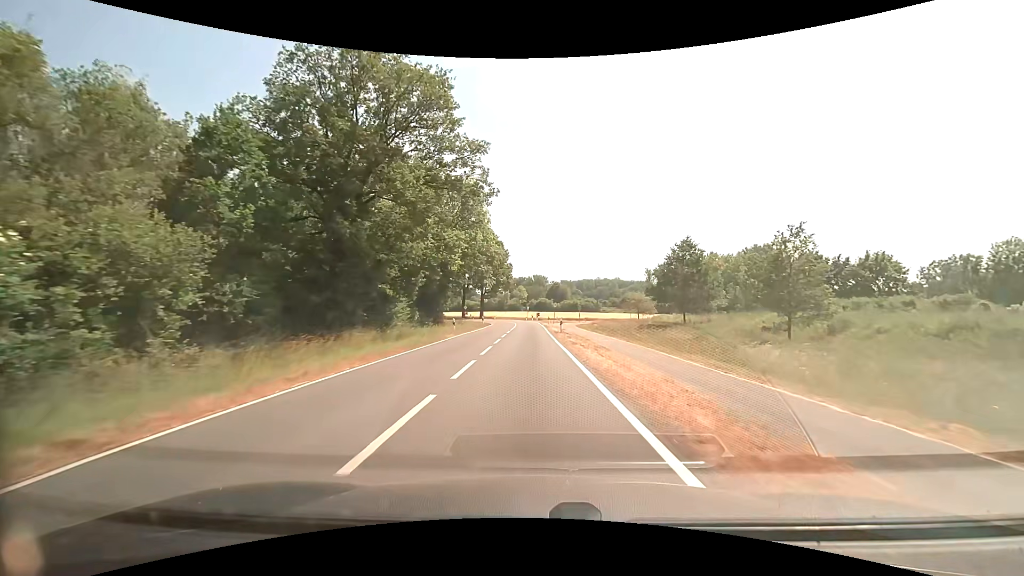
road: tertiary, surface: asphalt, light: Day
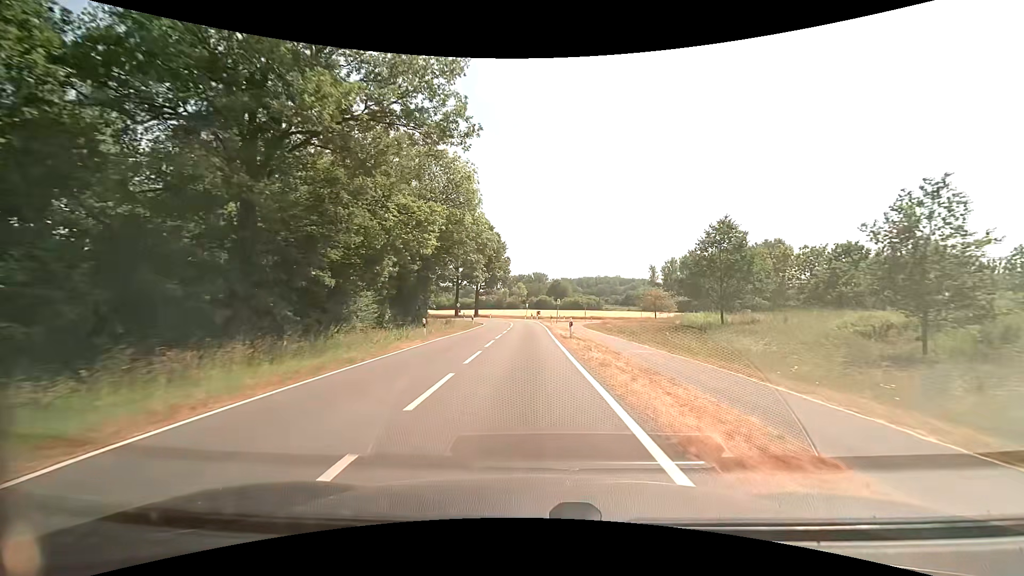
(0.0, +9.4) m; 0°
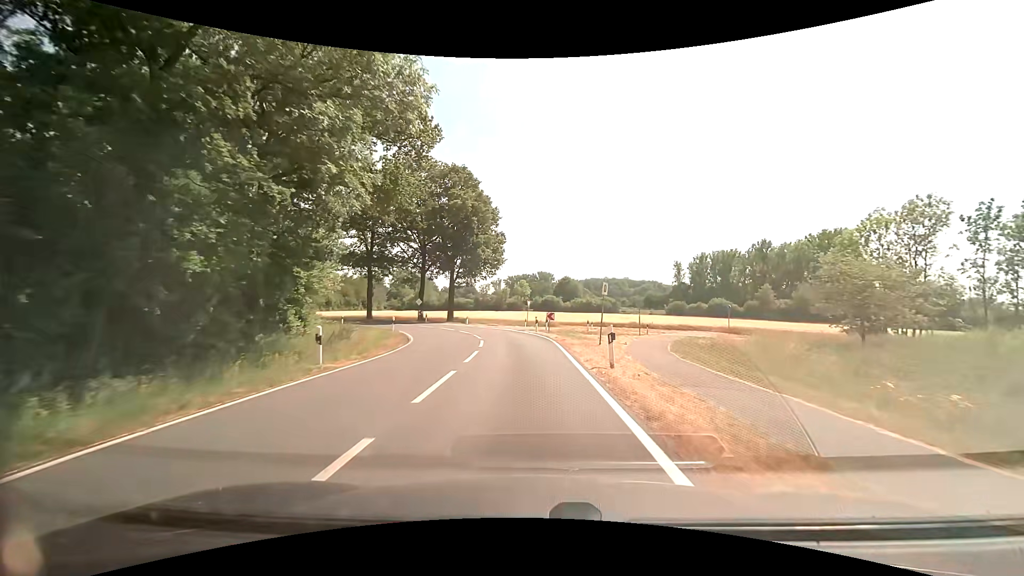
(-0.2, +35.2) m; -1°
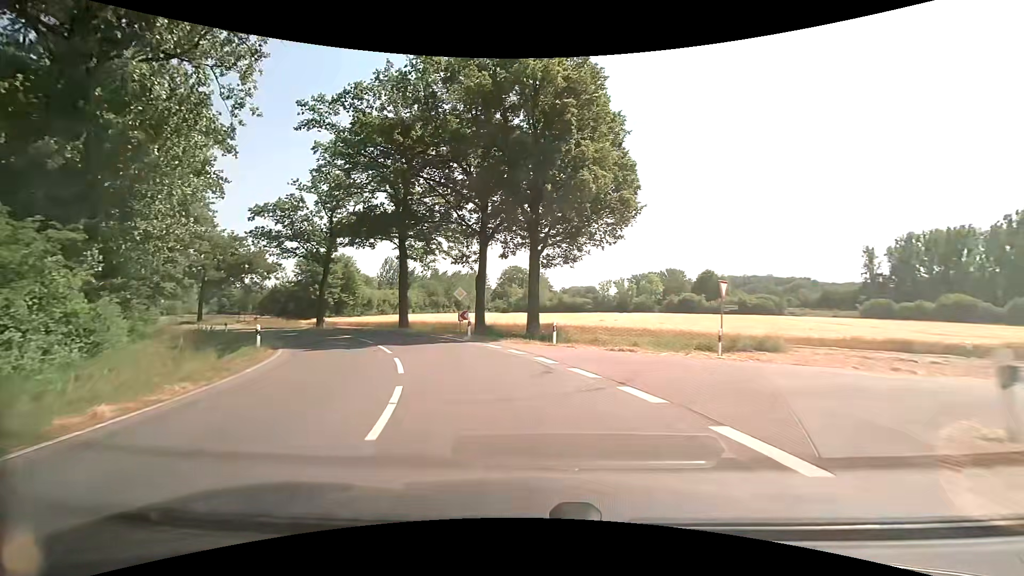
(-2.1, +32.1) m; -13°
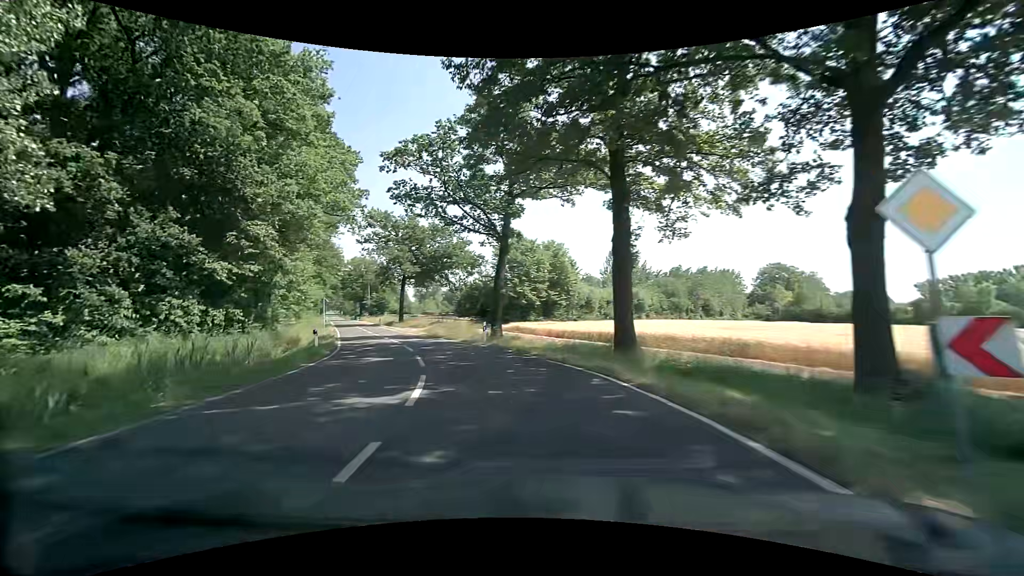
(-4.4, +22.1) m; -25°
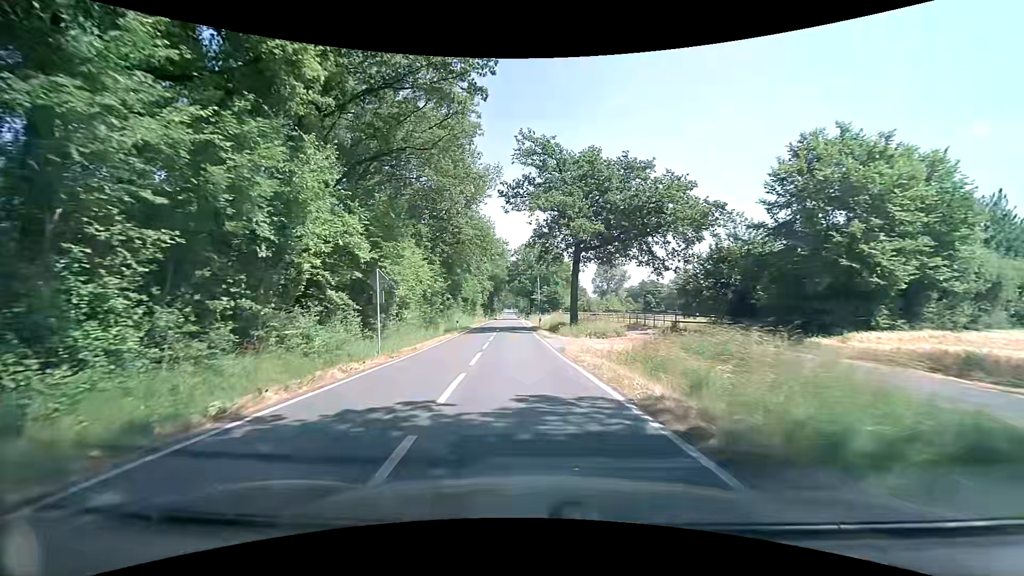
(-7.2, +29.4) m; -21°
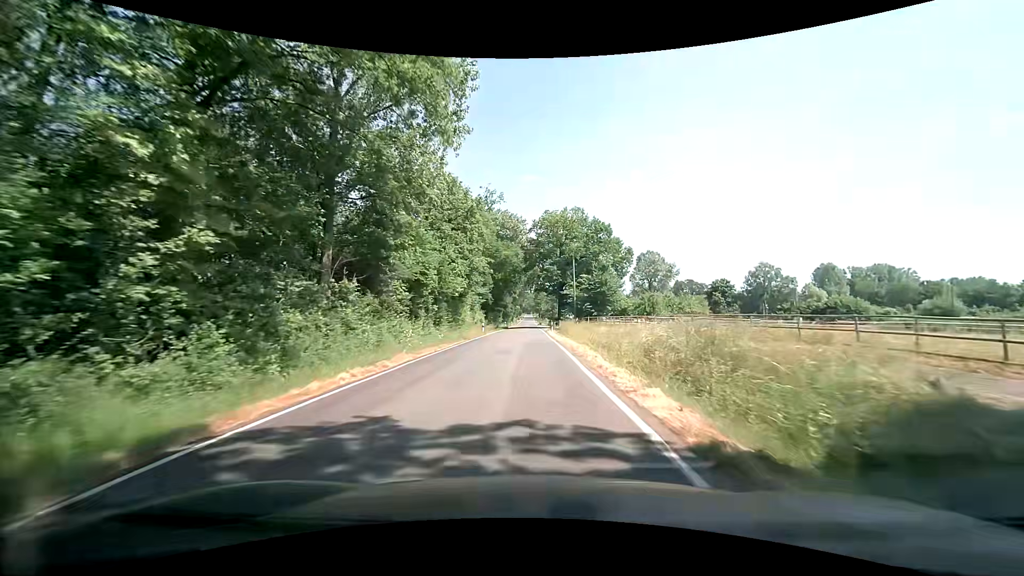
(-2.5, +44.1) m; -3°
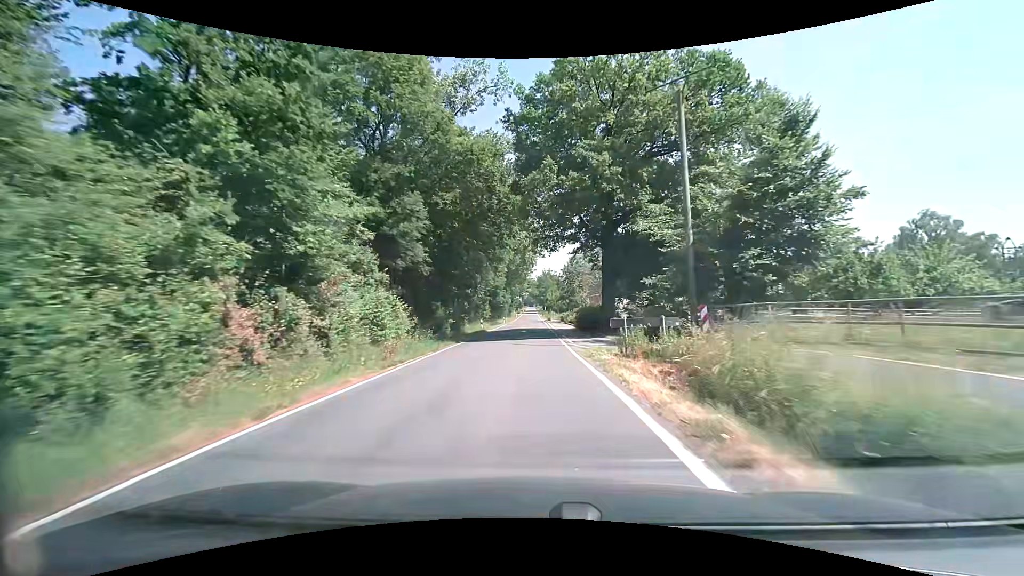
(-0.5, +49.0) m; 0°
(0, +10) (0, +20) (0, +30) (0, +40) (0, +50) (0, +60) (-1, +70) (-1, +80) (-1, +90) (-1, +100) m
